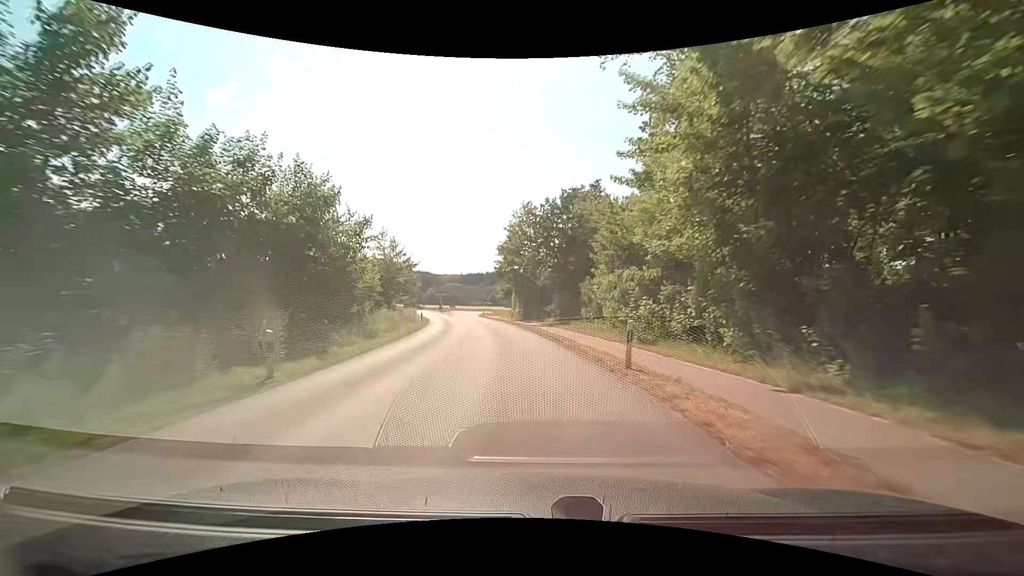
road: tertiary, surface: asphalt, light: Day
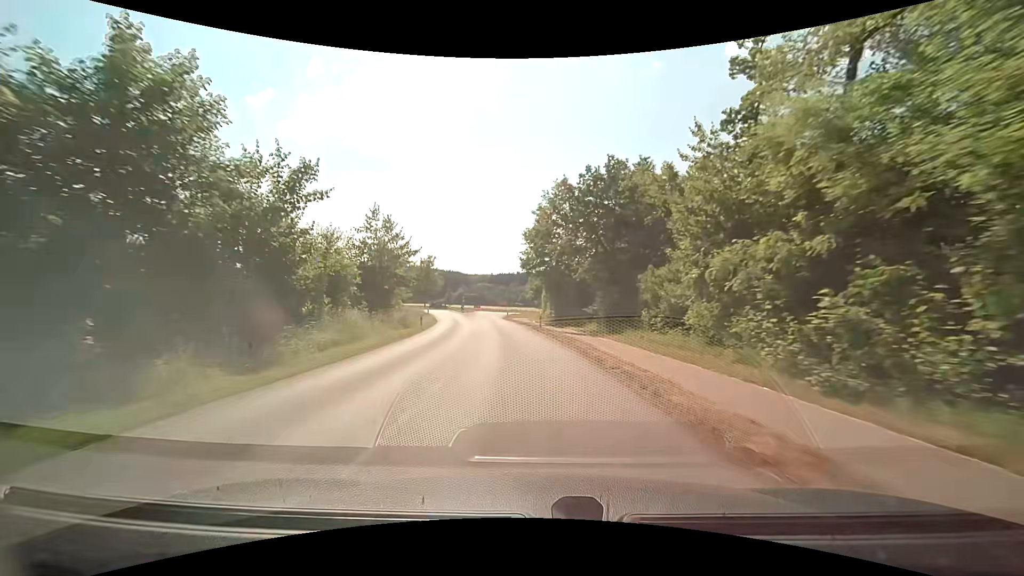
(-0.4, +11.0) m; -4°
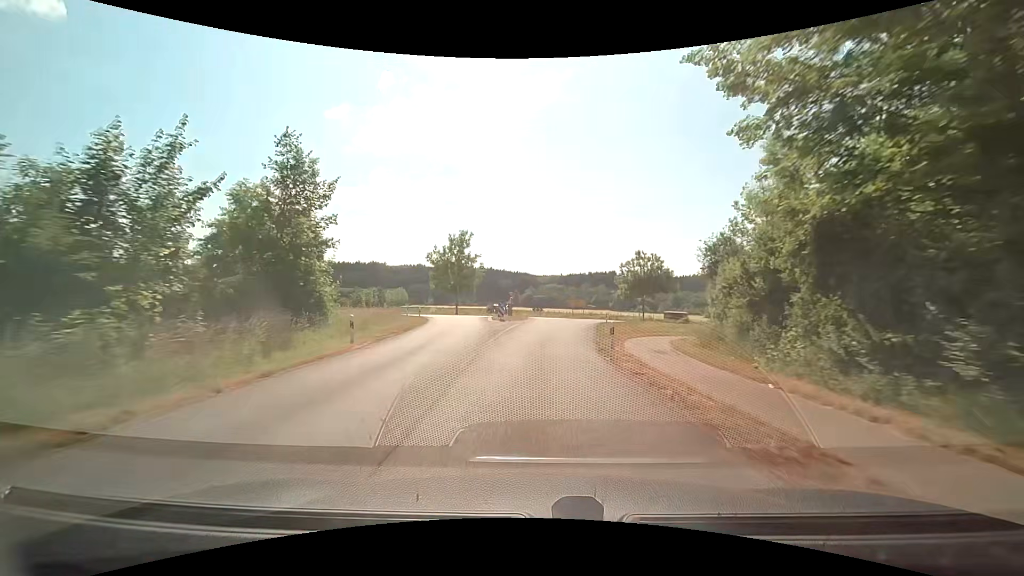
(-3.8, +40.6) m; -8°
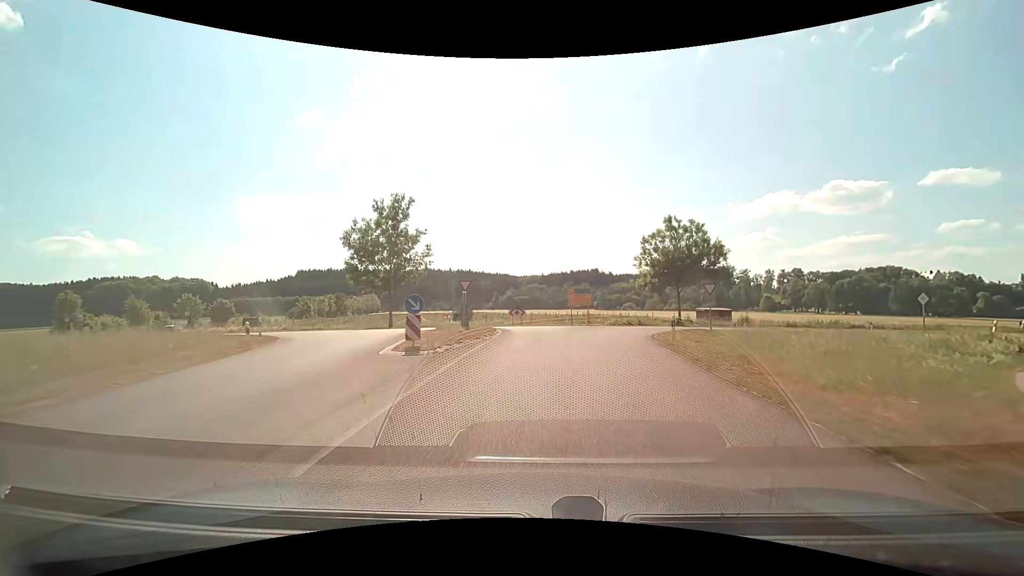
(+0.1, +25.1) m; +2°
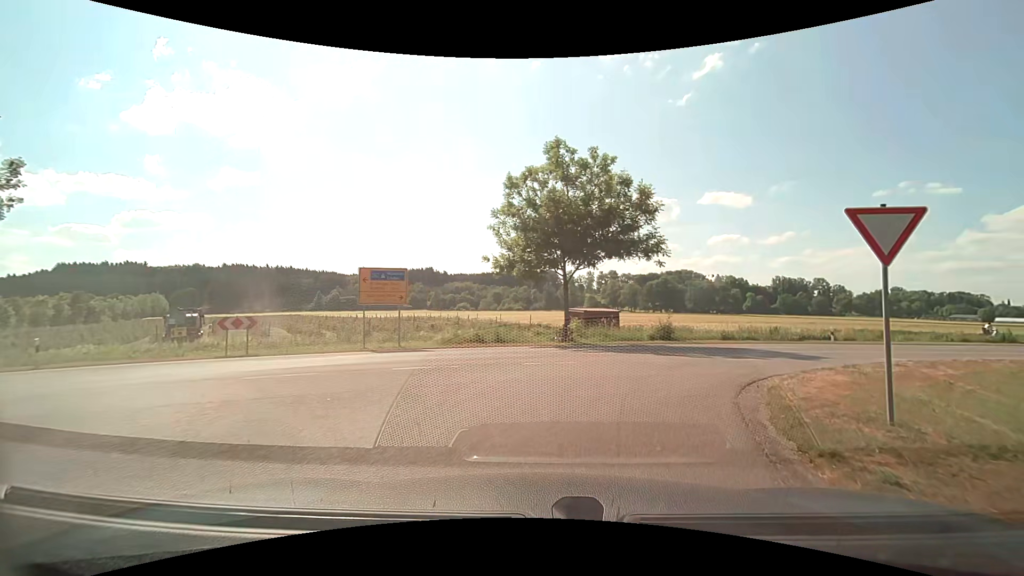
(+2.5, +22.4) m; +18°
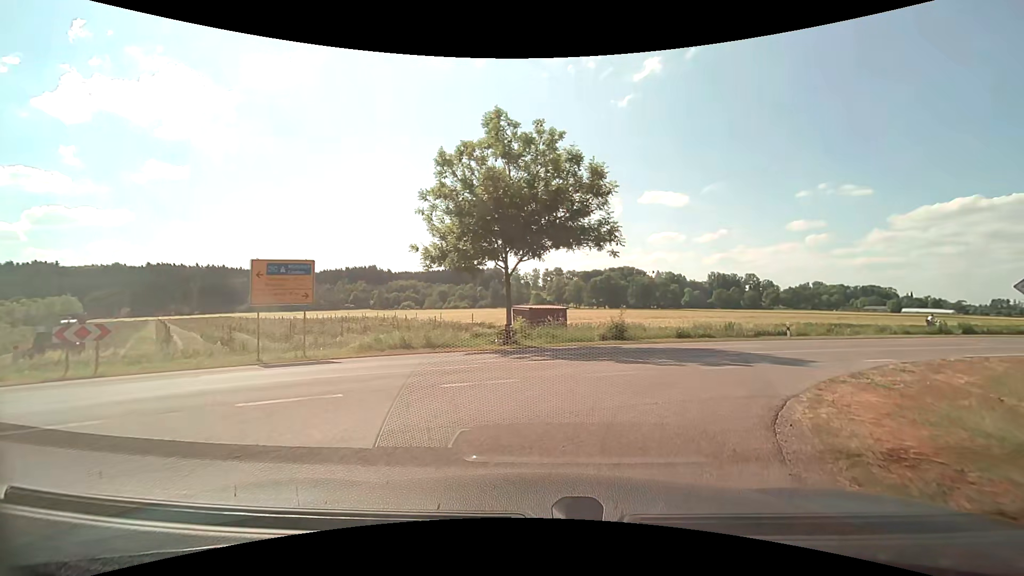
(+0.2, +3.2) m; +6°
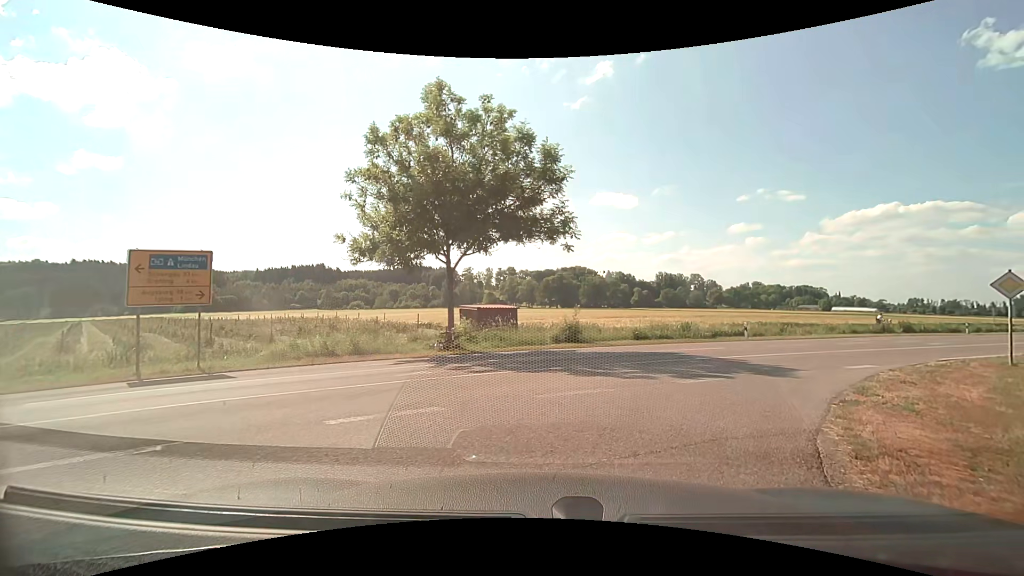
(+0.1, +2.2) m; +5°
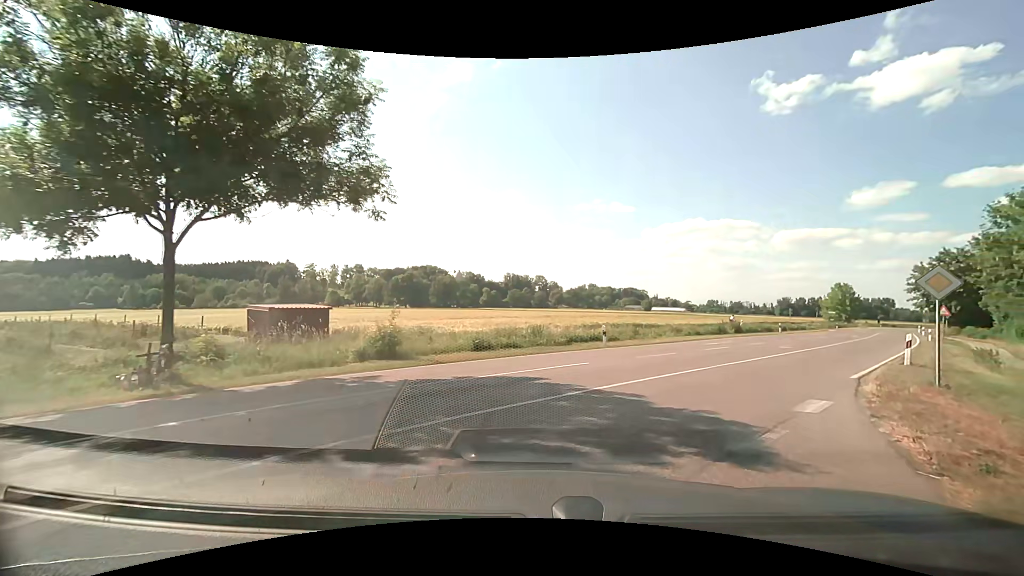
(+1.0, +7.0) m; +17°
(+2, +10) (+8, +18) (+14, +26) (+20, +34) (+26, +42) (+31, +50) (+37, +58) (+43, +67) (+49, +75) (+55, +83) m
